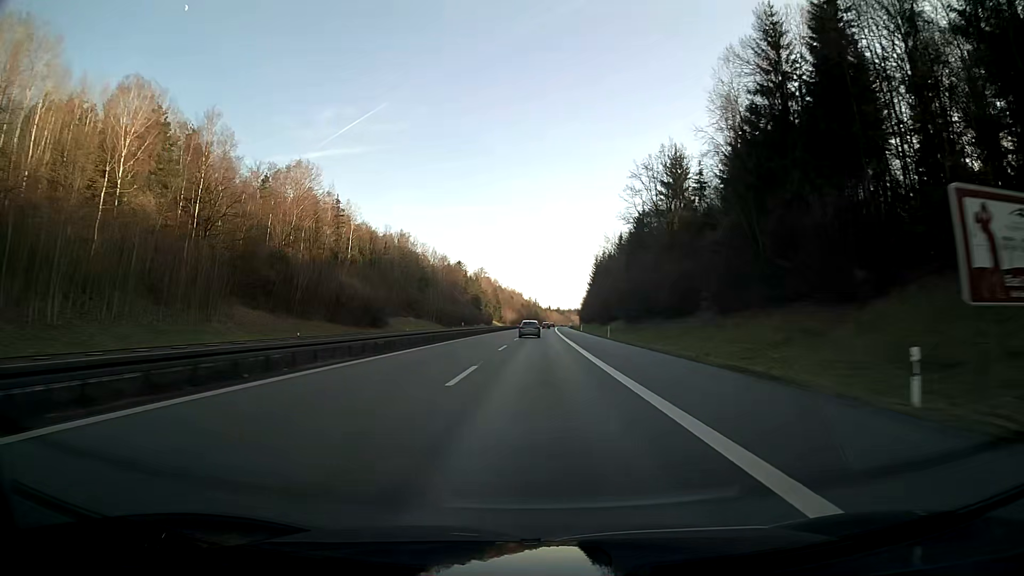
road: motorway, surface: asphalt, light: Day
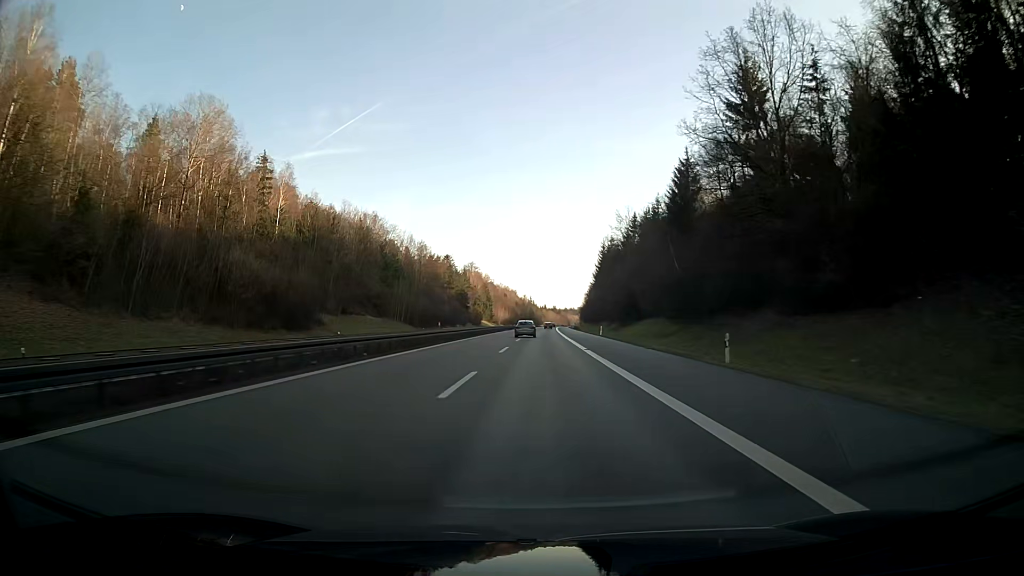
(+0.1, +38.1) m; 0°
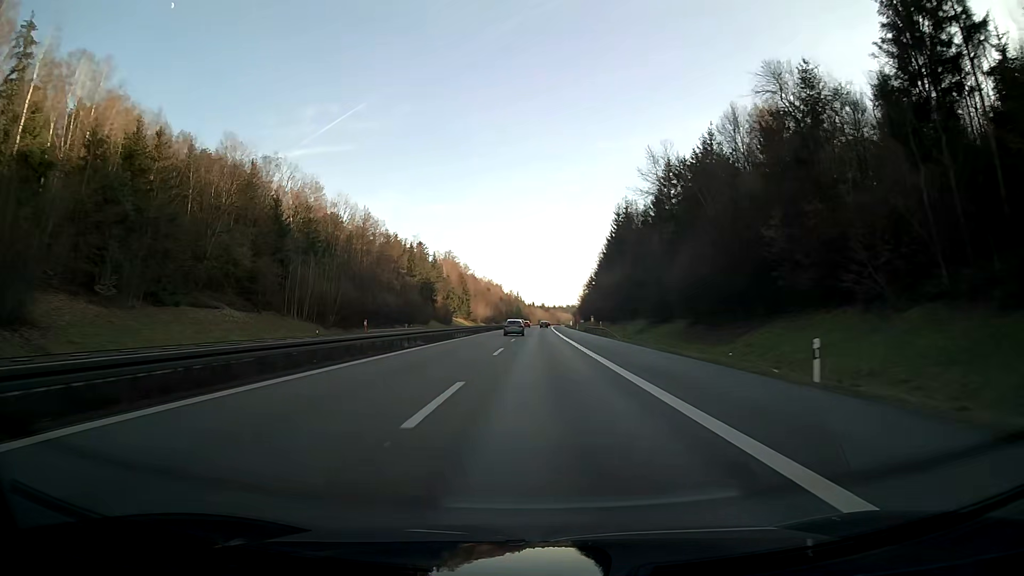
(+0.5, +57.1) m; +1°
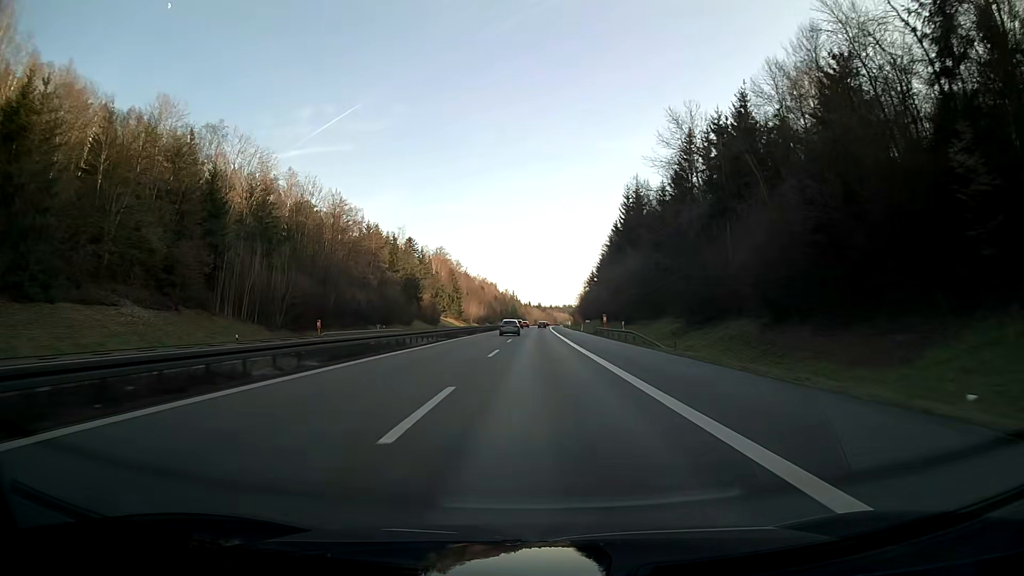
(0.0, +19.1) m; 0°
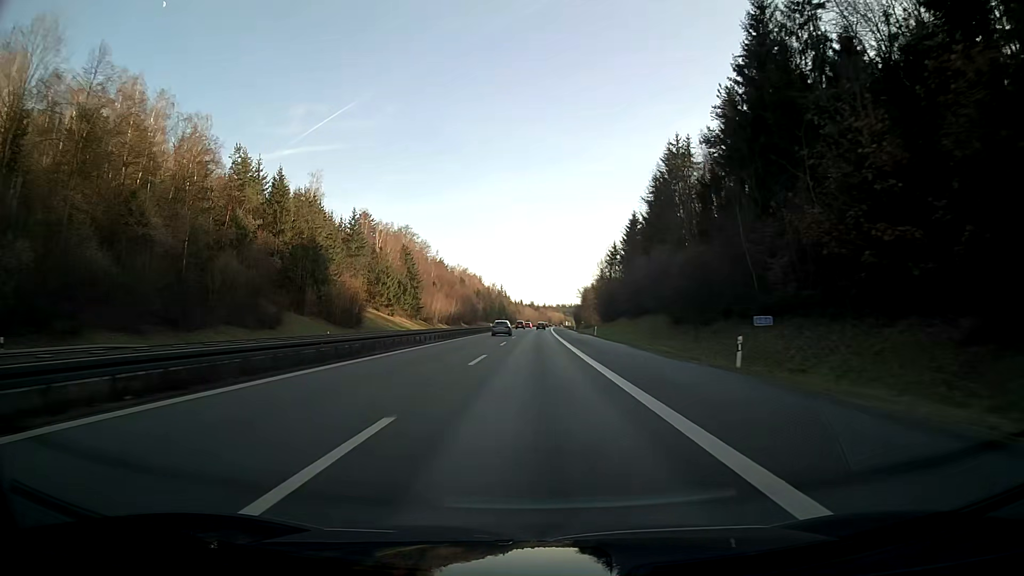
(+0.5, +76.3) m; +1°
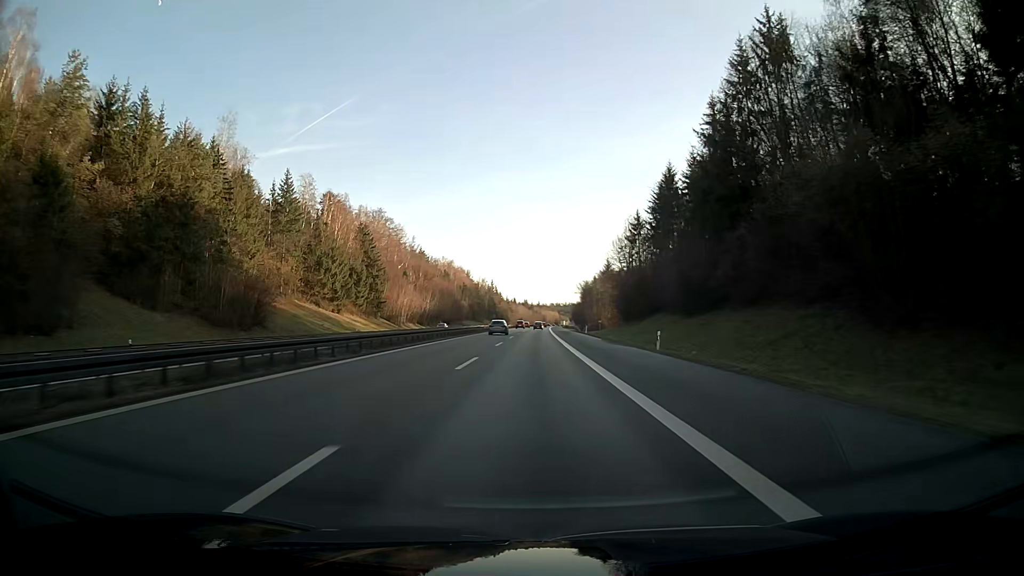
(+0.2, +38.1) m; +1°
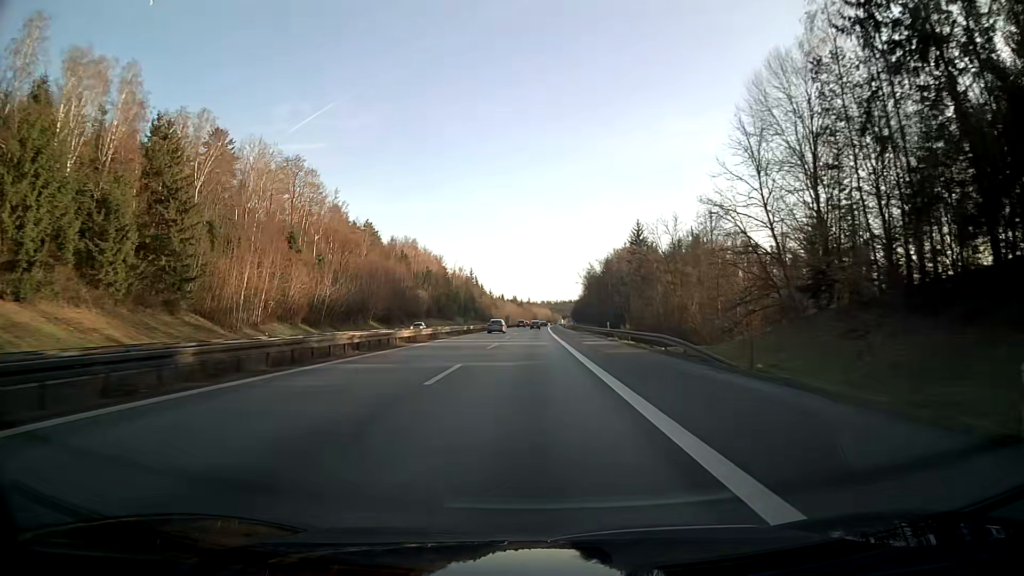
(+0.4, +76.3) m; +1°
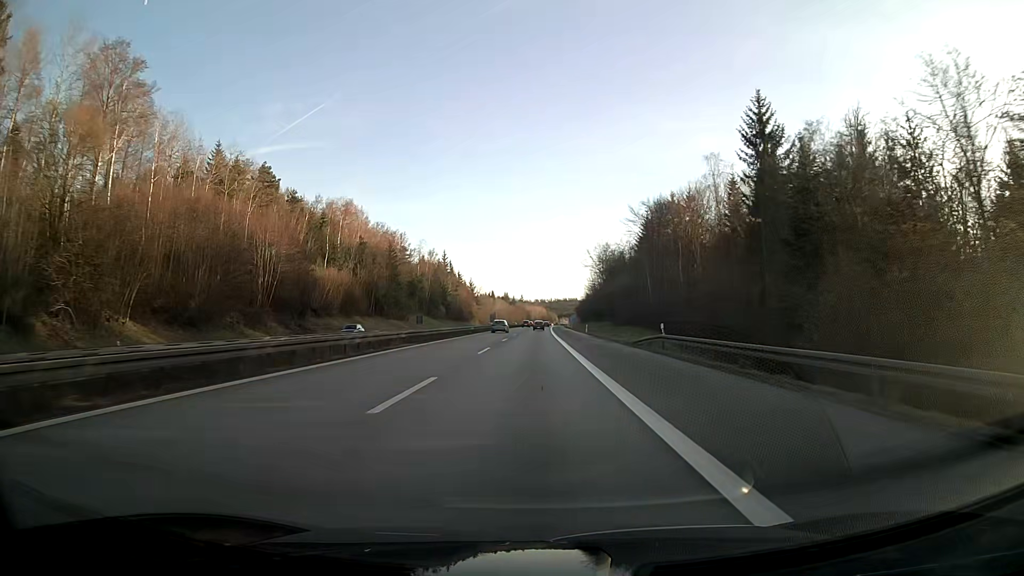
(+0.4, +76.2) m; +1°
